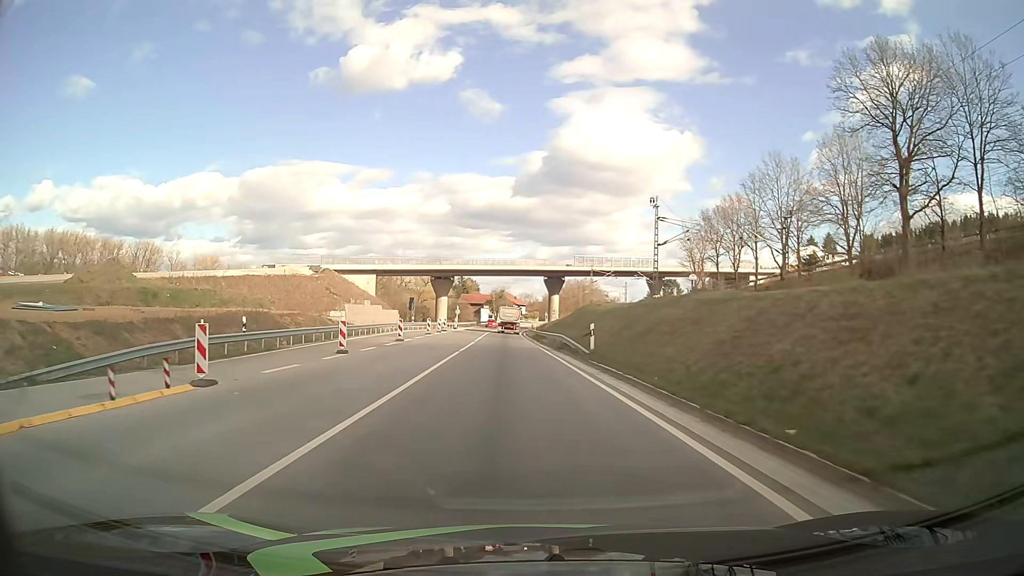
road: primary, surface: asphalt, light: Day
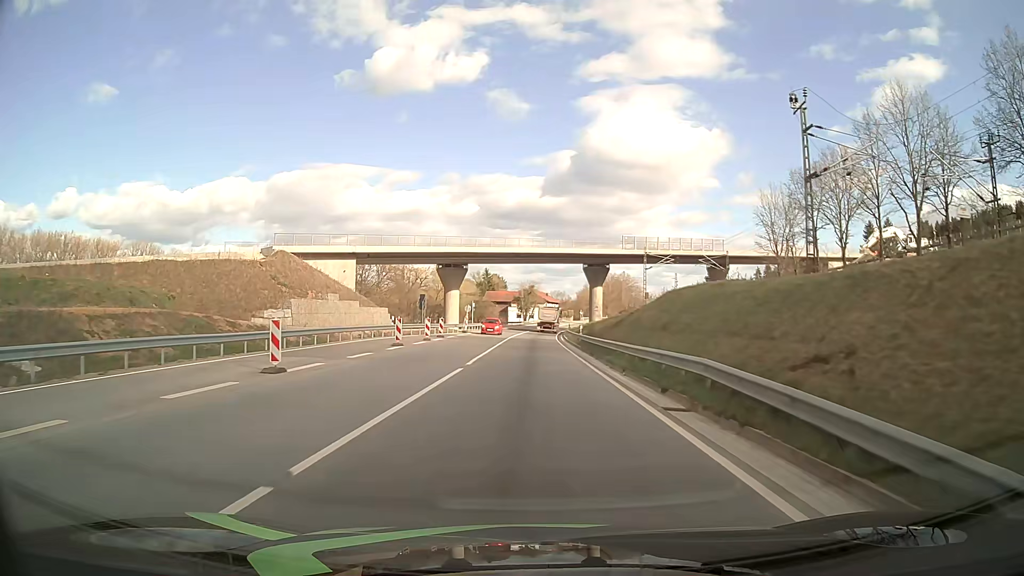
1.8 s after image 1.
(-0.7, +24.5) m; -2°
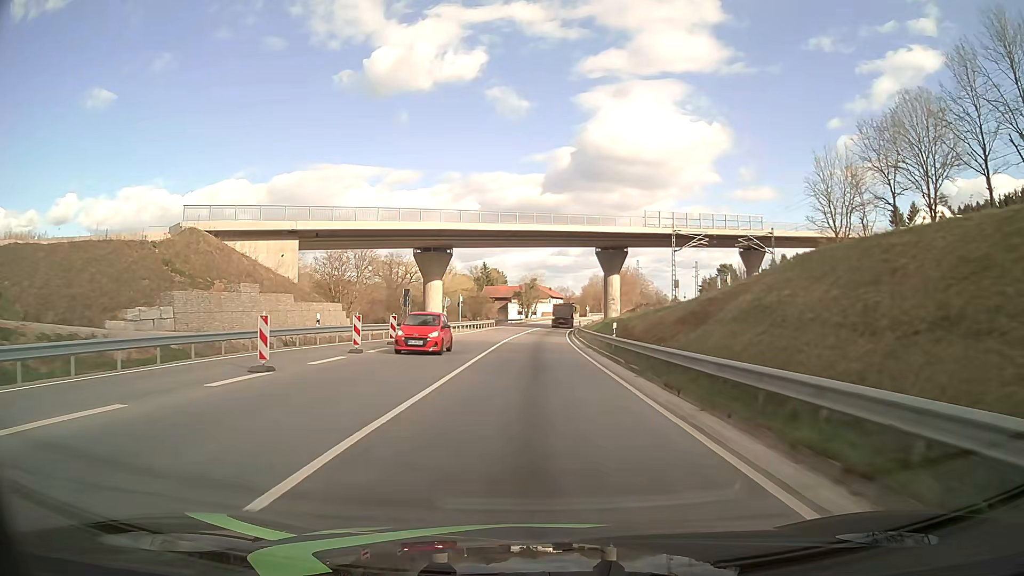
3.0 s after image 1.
(-0.1, +16.7) m; 0°
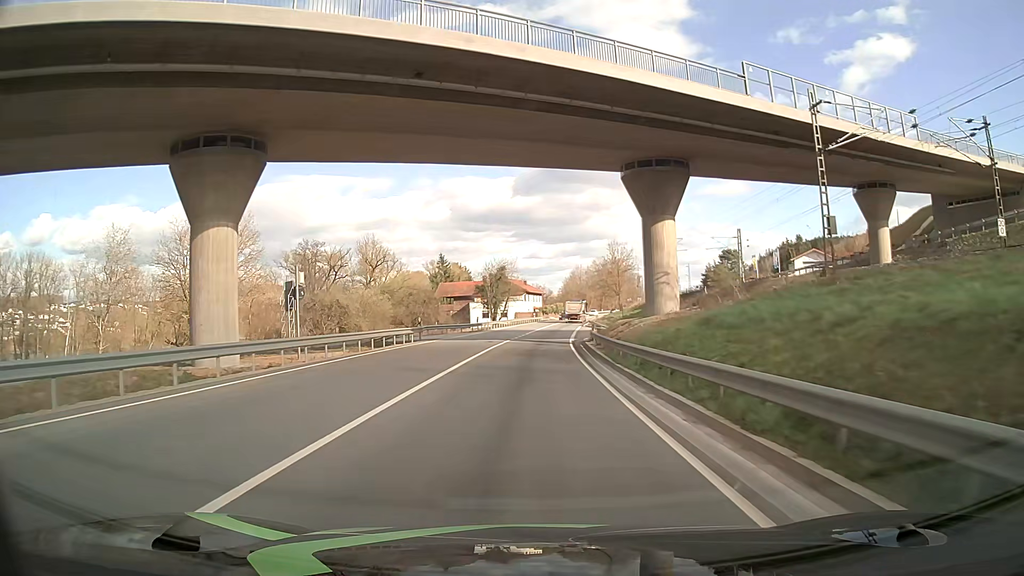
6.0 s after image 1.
(+0.7, +41.4) m; +2°
(0, +10) (0, +20) (0, +30) (+1, +40) (+1, +50) (+2, +60) (+2, +70) (+3, +80) (+4, +90) (+6, +100) m
